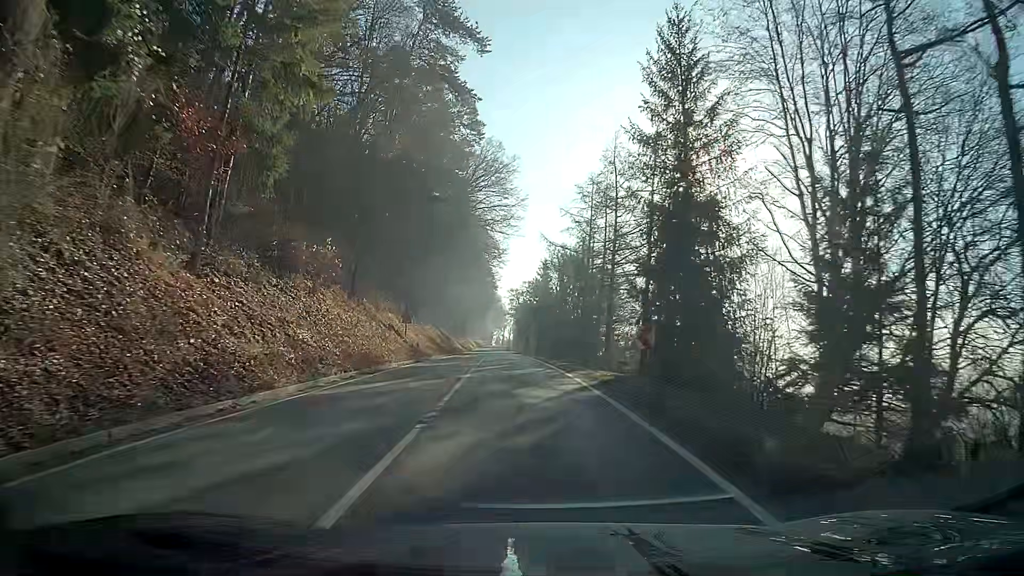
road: secondary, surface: asphalt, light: Day
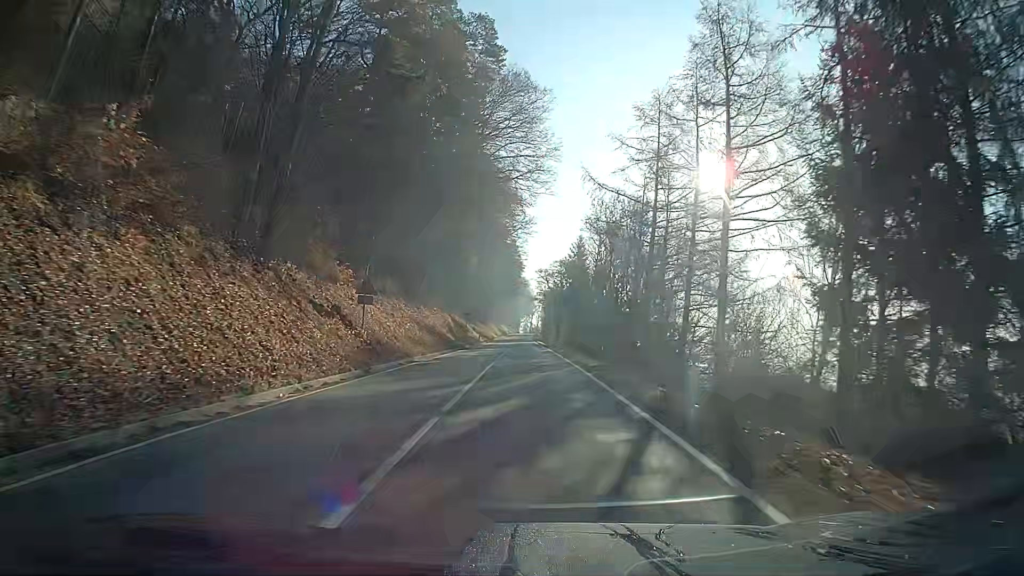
(-0.4, +16.5) m; -2°
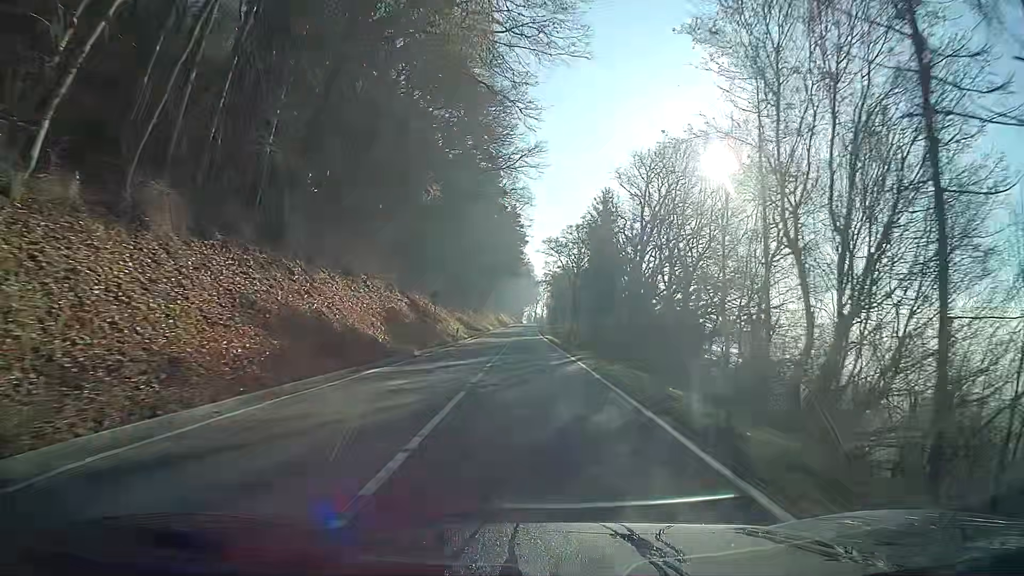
(-0.1, +27.0) m; 0°
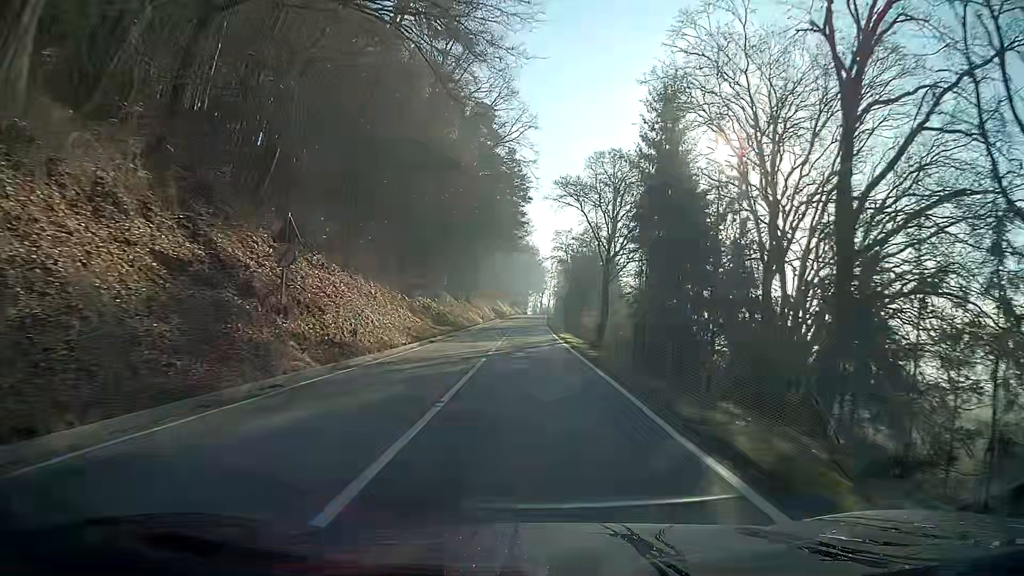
(0.0, +28.9) m; 0°
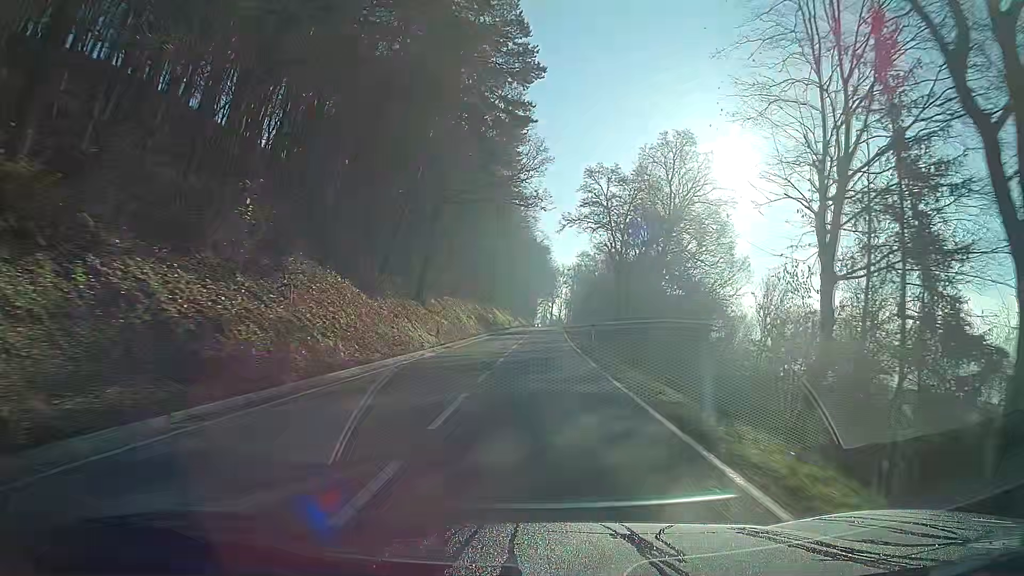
(-0.4, +39.7) m; -2°
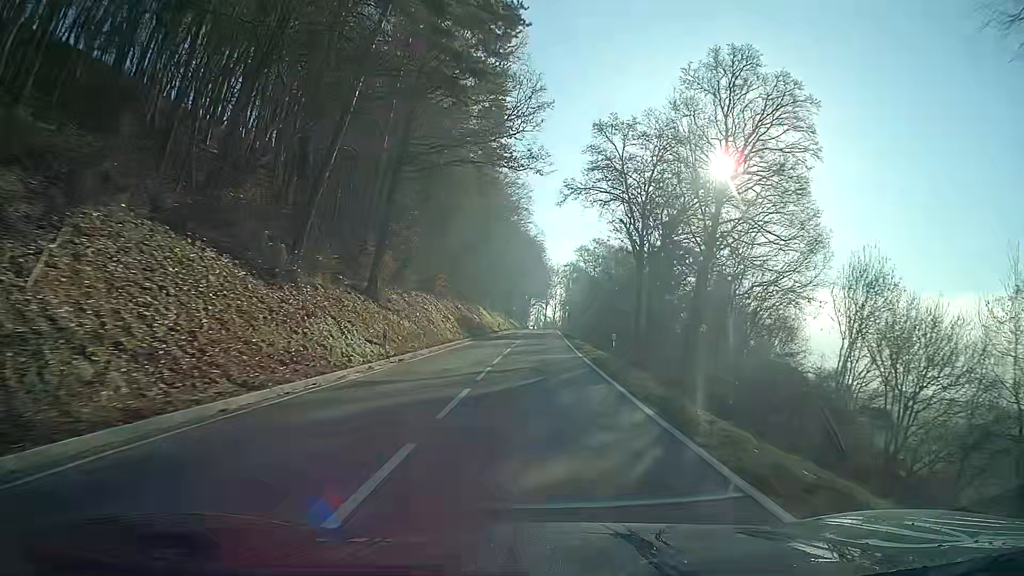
(+0.1, +11.0) m; +1°
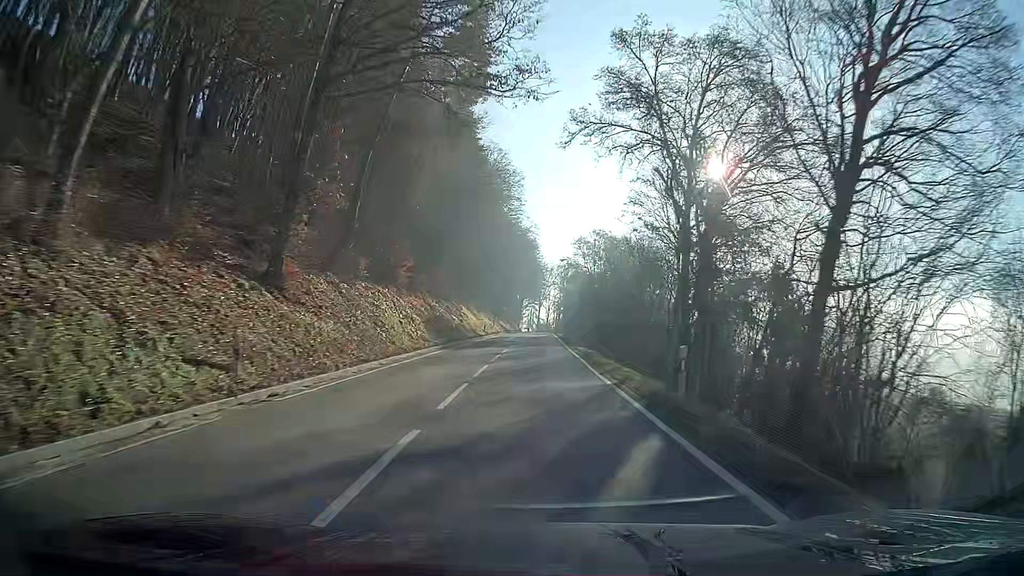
(+0.1, +11.5) m; +1°
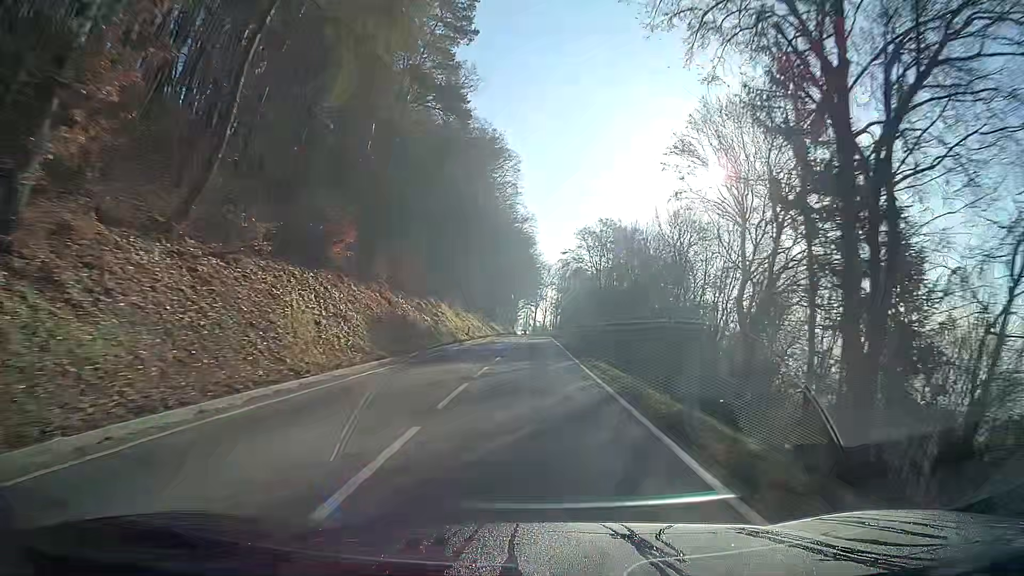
(0.0, +11.9) m; 0°
